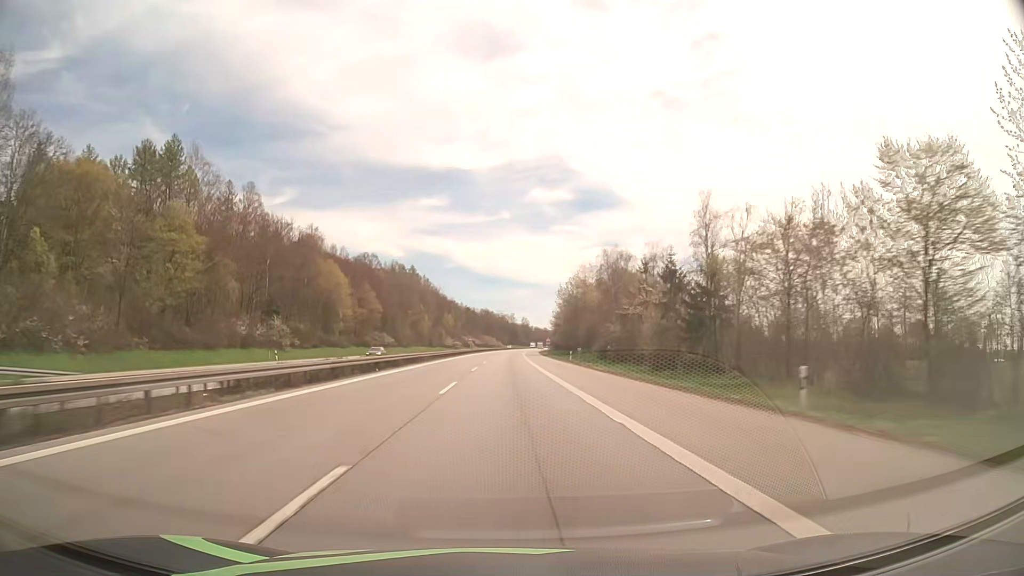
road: motorway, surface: asphalt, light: Day
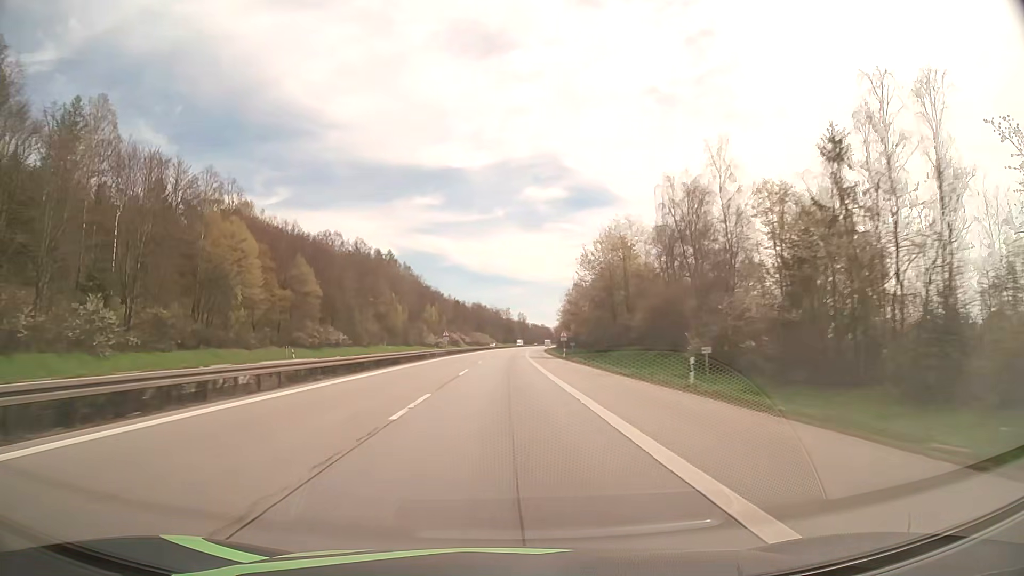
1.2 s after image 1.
(+0.1, +42.5) m; 0°
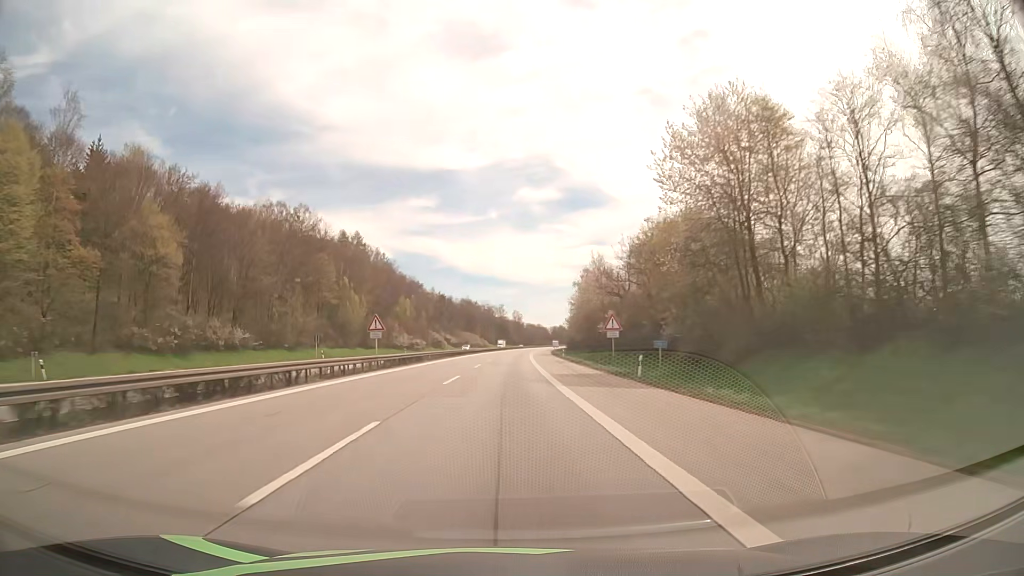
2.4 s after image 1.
(+0.2, +42.3) m; +1°
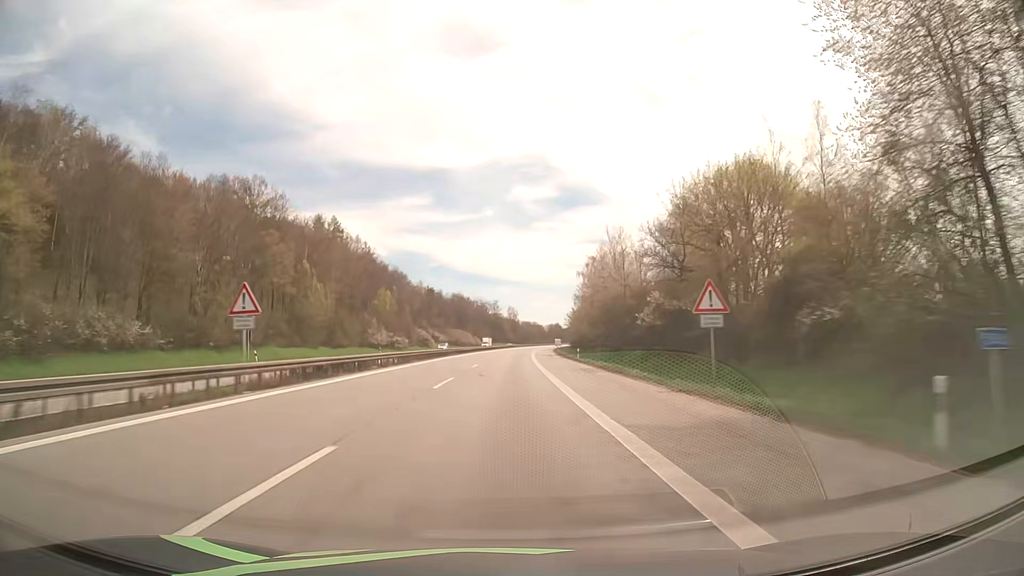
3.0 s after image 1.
(+0.1, +21.1) m; 0°
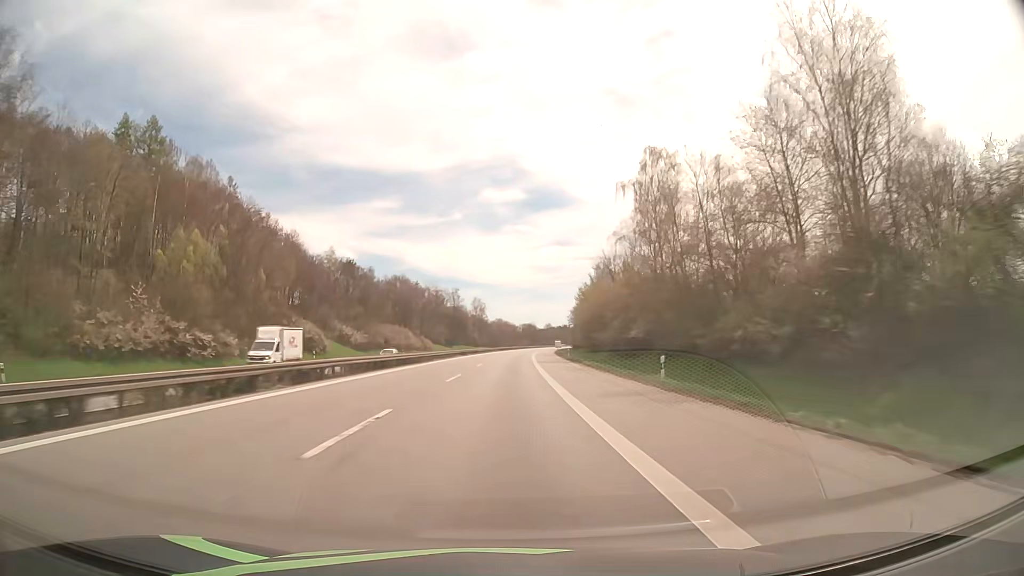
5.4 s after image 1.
(+1.8, +84.0) m; +2°
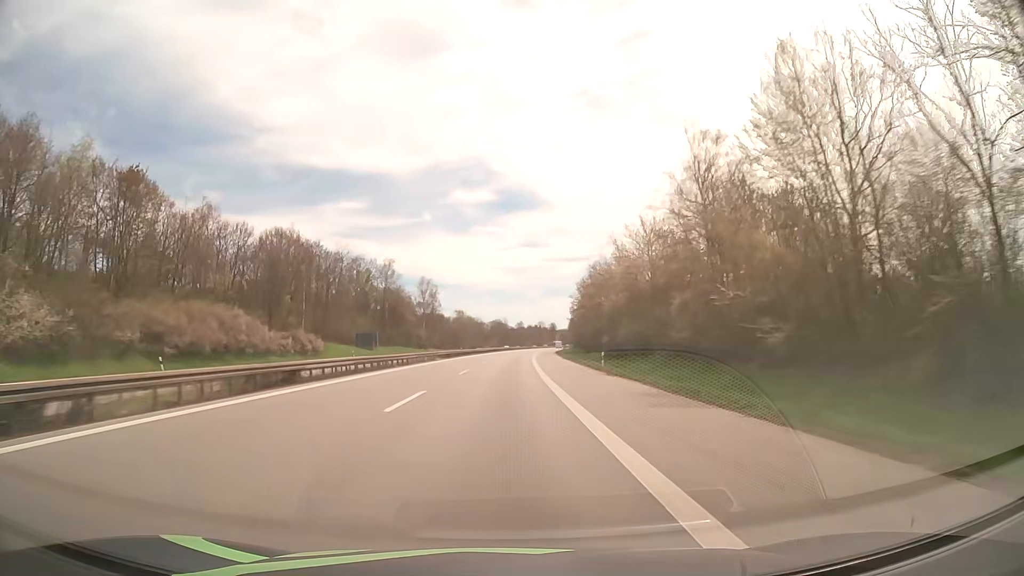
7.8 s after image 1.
(+2.2, +83.5) m; +3°
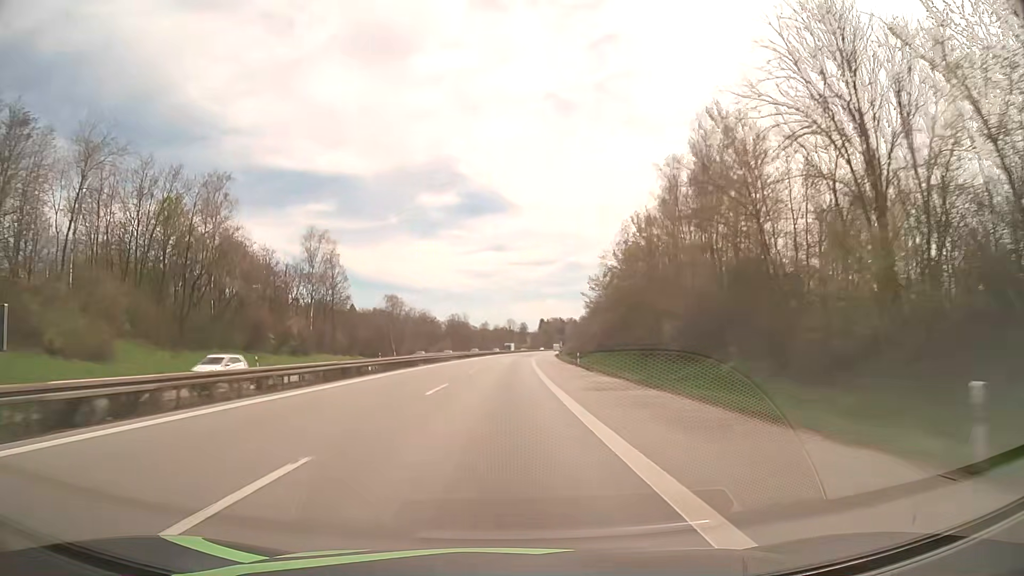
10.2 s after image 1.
(+1.9, +83.3) m; +3°
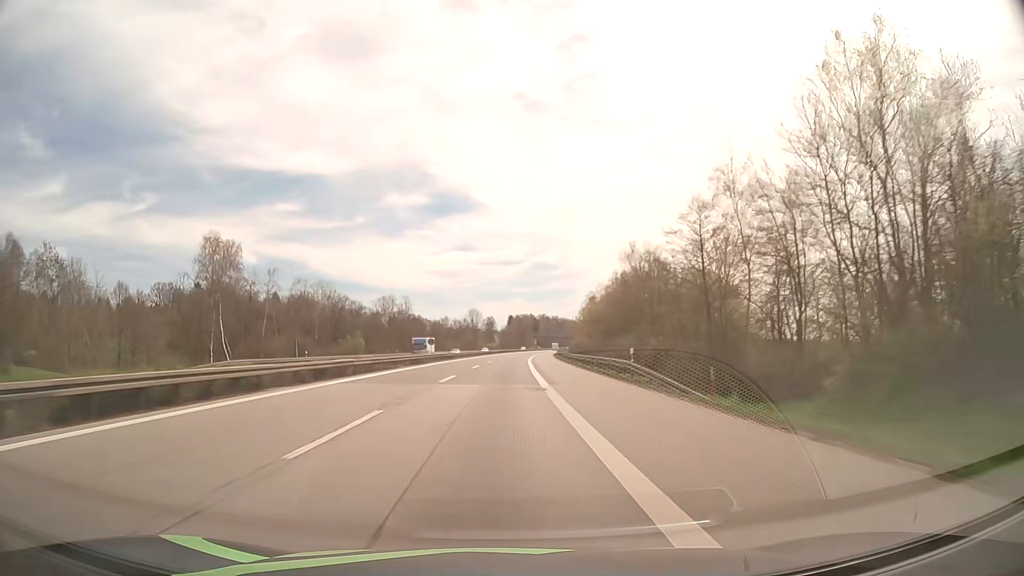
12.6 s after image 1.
(+2.3, +83.2) m; +3°
(0, +10) (0, +20) (0, +30) (+1, +40) (+1, +50) (+1, +60) (+1, +70) (+2, +80) (+2, +90) (+3, +100) m
